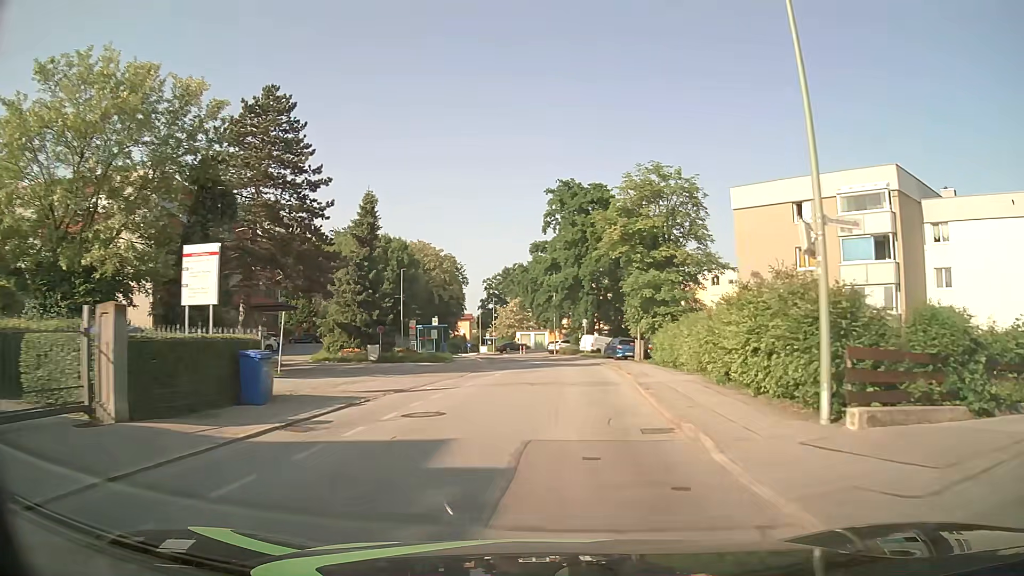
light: Day
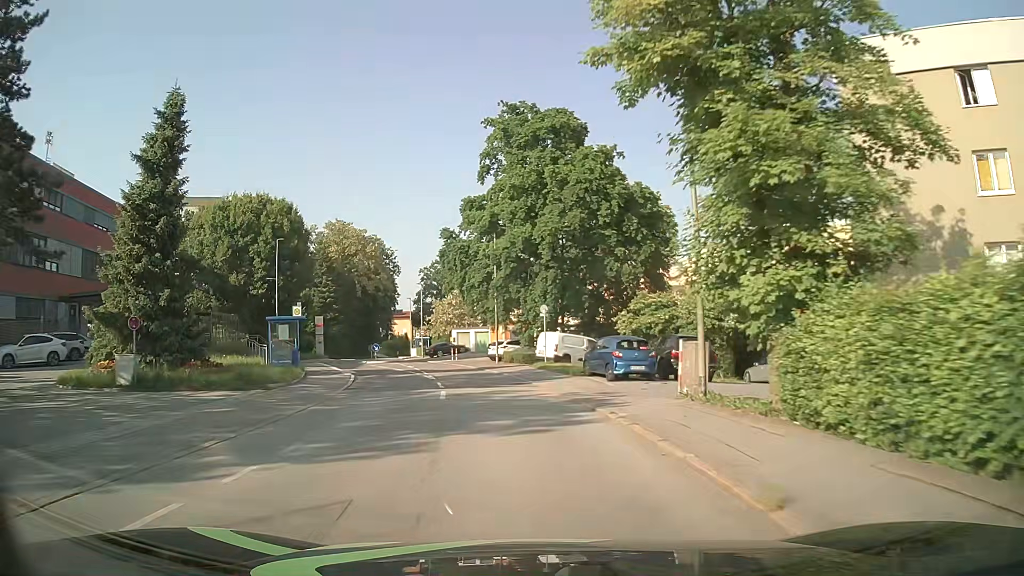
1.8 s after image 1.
(+1.3, +22.8) m; +4°
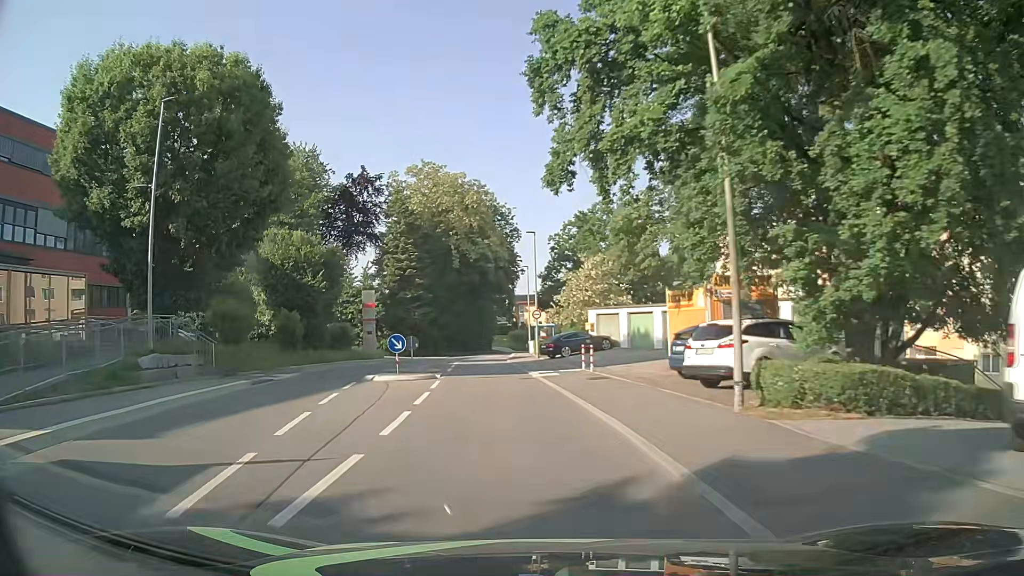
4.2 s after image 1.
(-2.9, +30.5) m; -12°
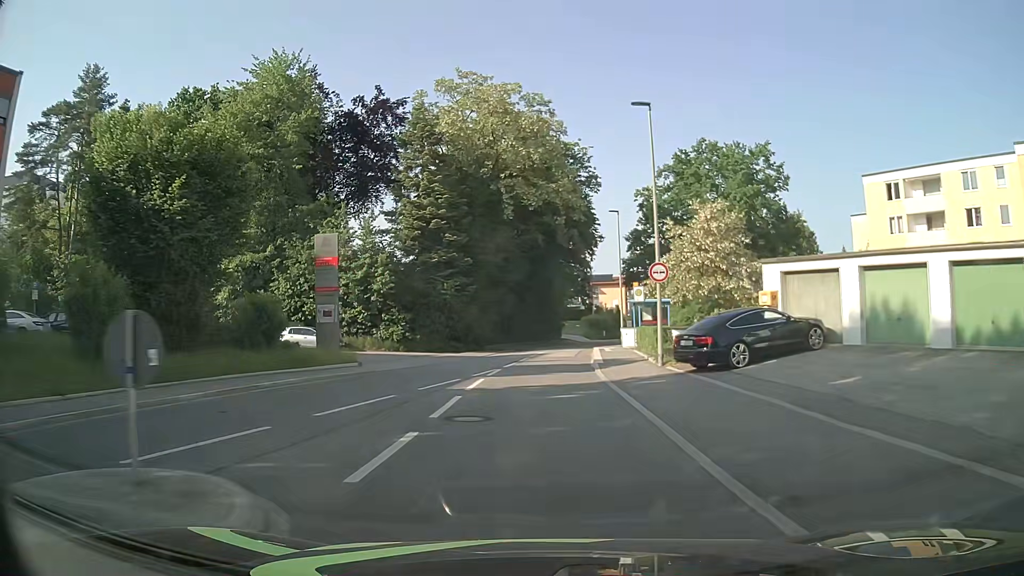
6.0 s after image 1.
(-1.5, +23.0) m; -6°
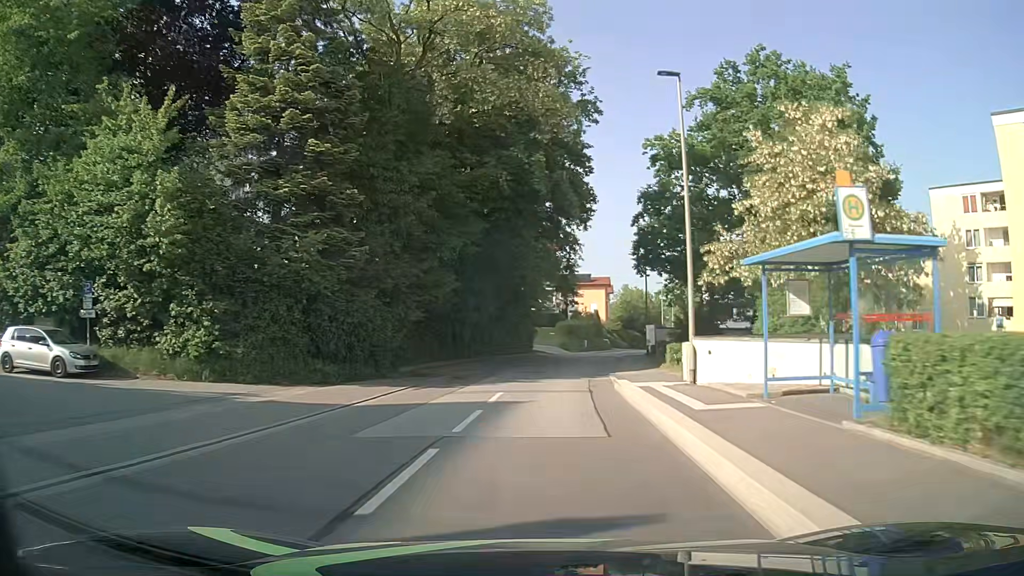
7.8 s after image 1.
(+0.3, +23.1) m; +2°
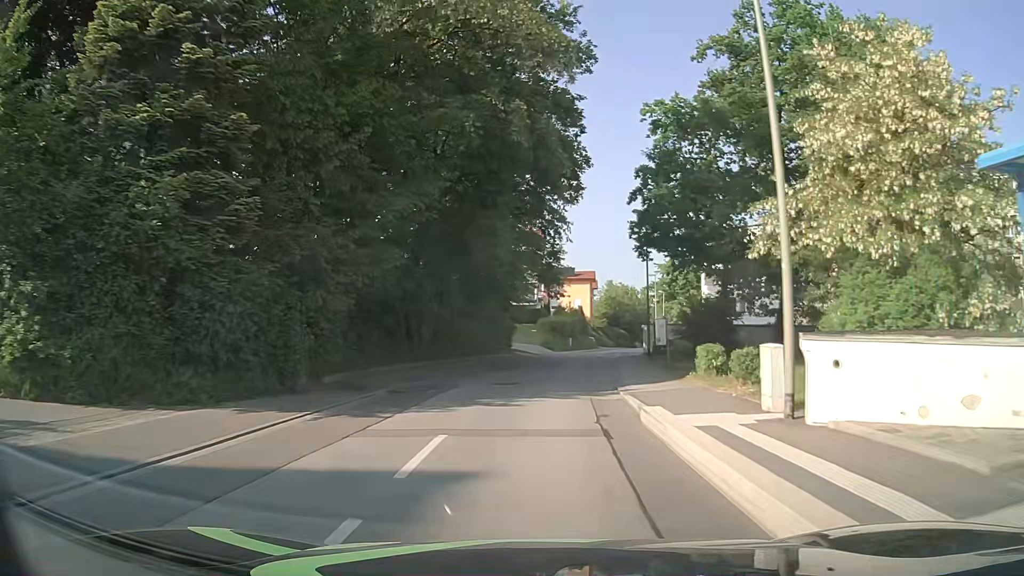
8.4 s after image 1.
(+0.1, +7.7) m; +2°
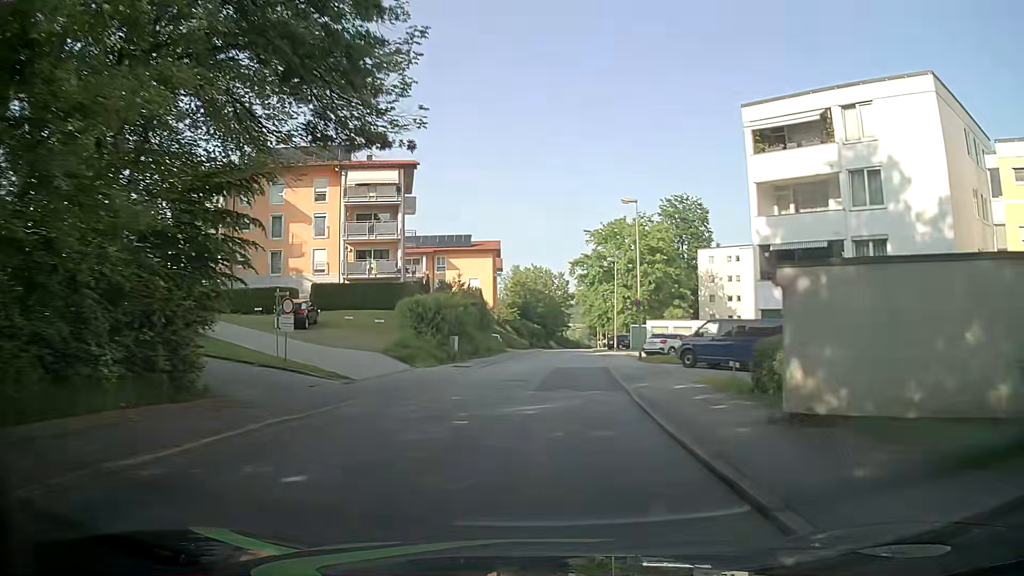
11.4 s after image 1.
(+2.5, +38.3) m; +8°
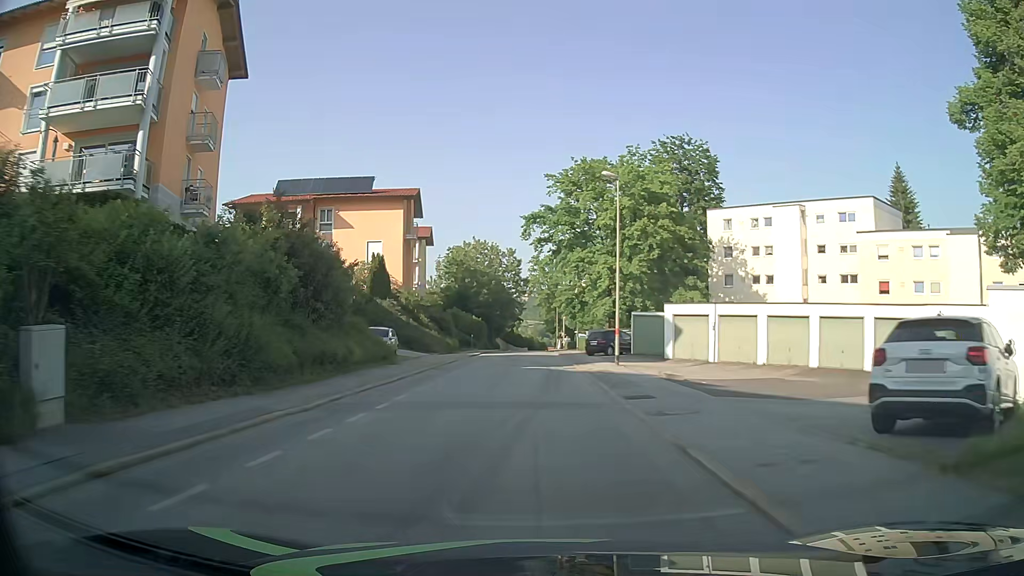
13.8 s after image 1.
(+1.6, +30.6) m; +4°
(0, +10) (0, +20) (0, +30) (0, +40) (0, +50) (0, +60) (0, +70) (0, +80) (0, +90) (+1, +100) m
